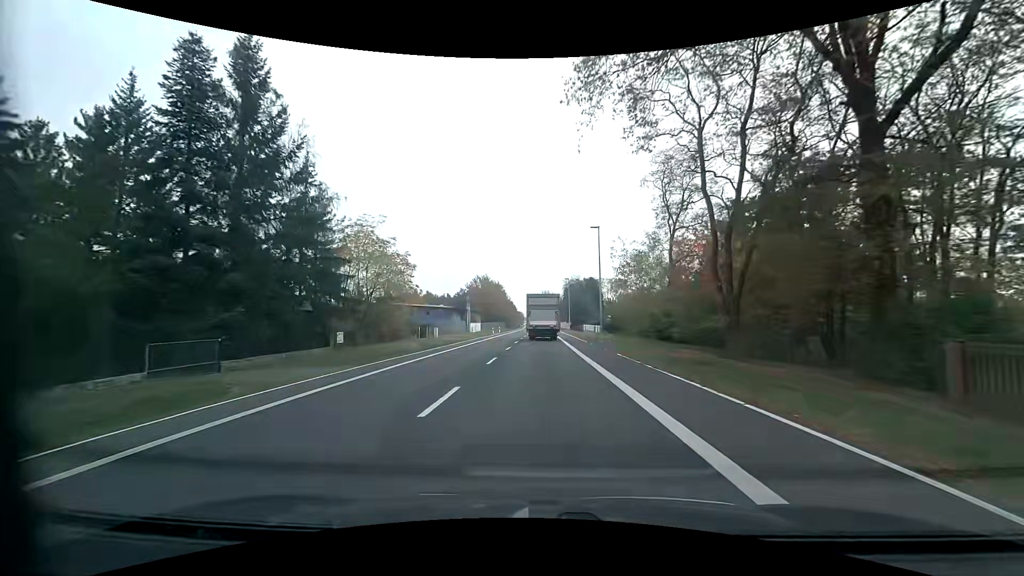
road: primary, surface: asphalt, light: Day
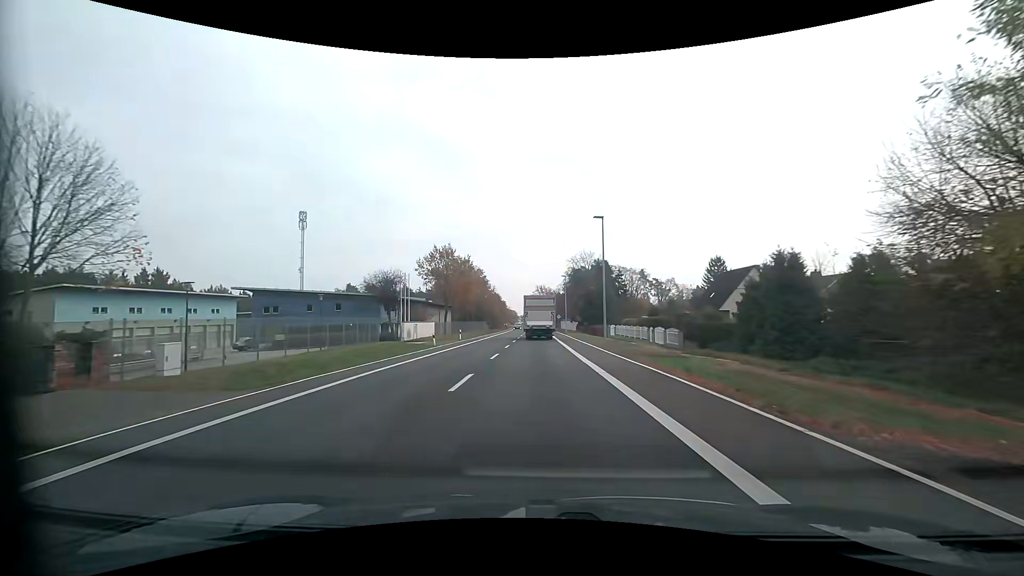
(-0.1, +42.8) m; 0°
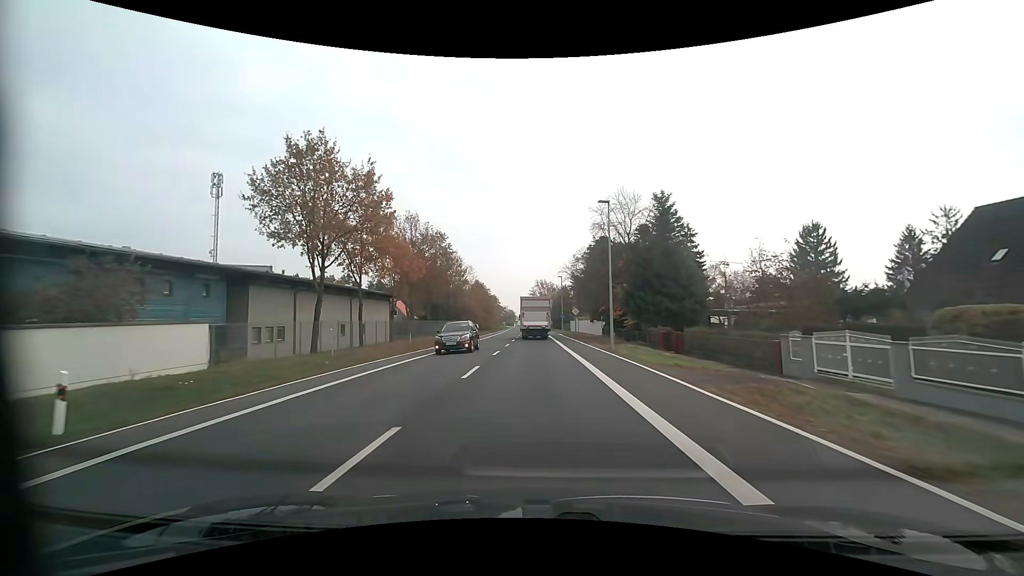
(+0.3, +42.9) m; 0°
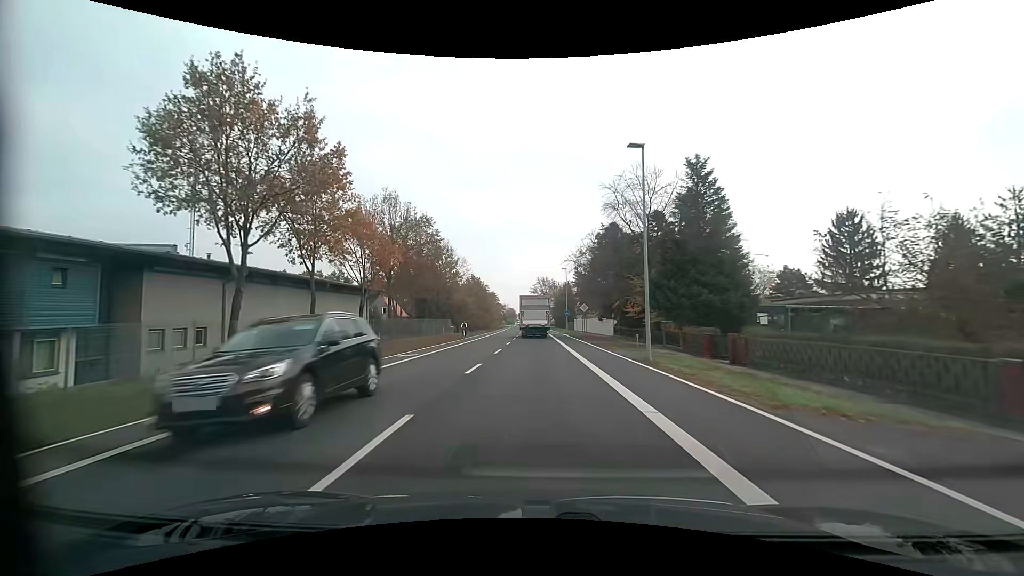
(0.0, +8.5) m; 0°
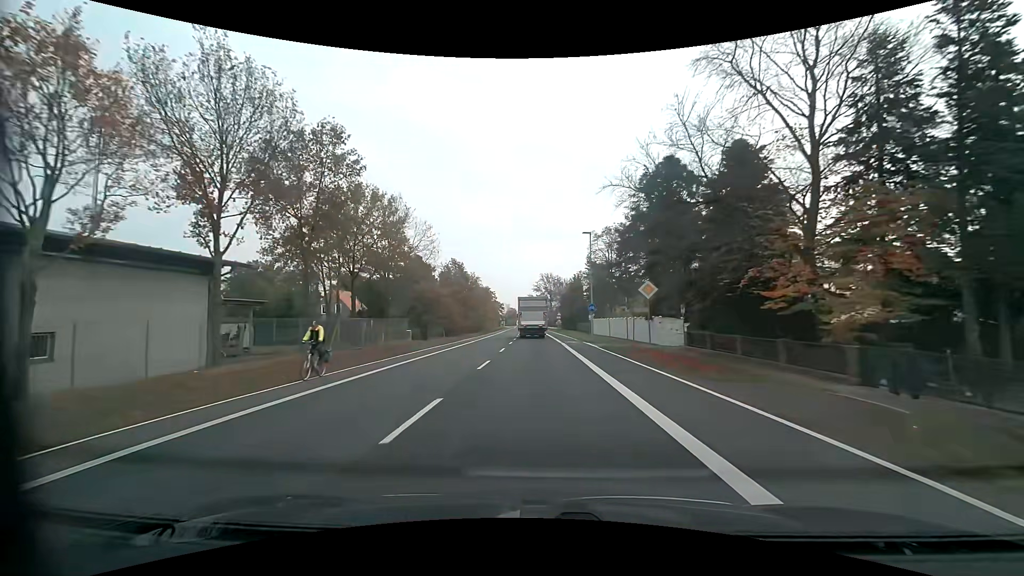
(-0.1, +25.5) m; 0°
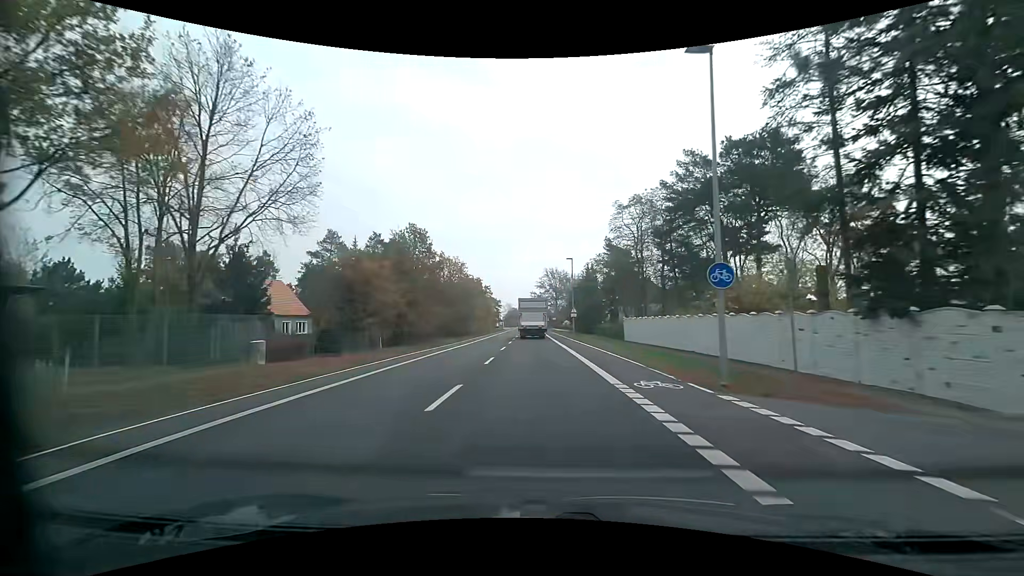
(-0.1, +25.2) m; 0°
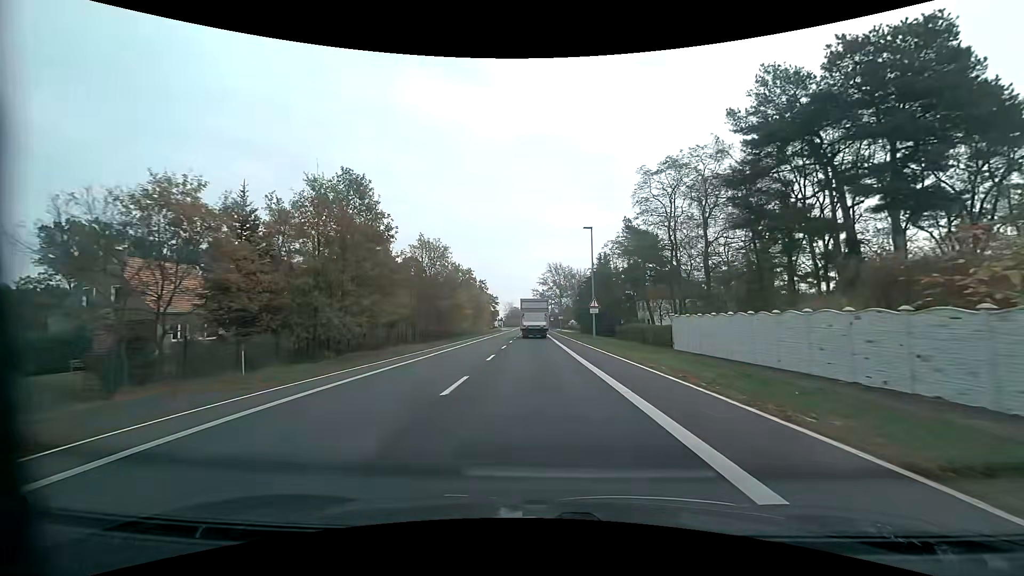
(-0.2, +16.4) m; -1°
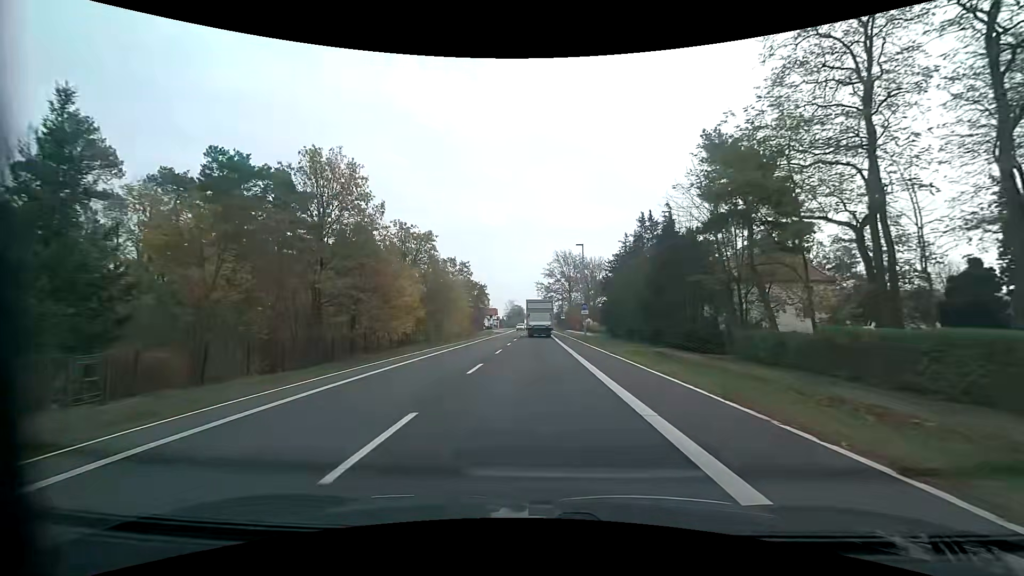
(-0.2, +32.5) m; 0°
(0, +10) (0, +20) (0, +30) (0, +40) (0, +50) (0, +60) (0, +70) (0, +80) (0, +90) (0, +100) m
